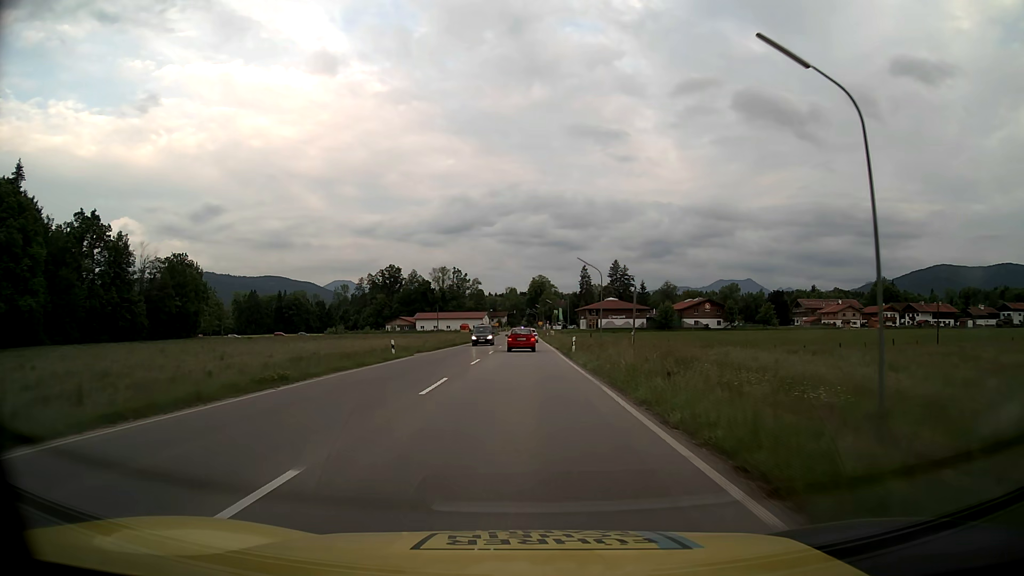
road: primary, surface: asphalt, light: Day
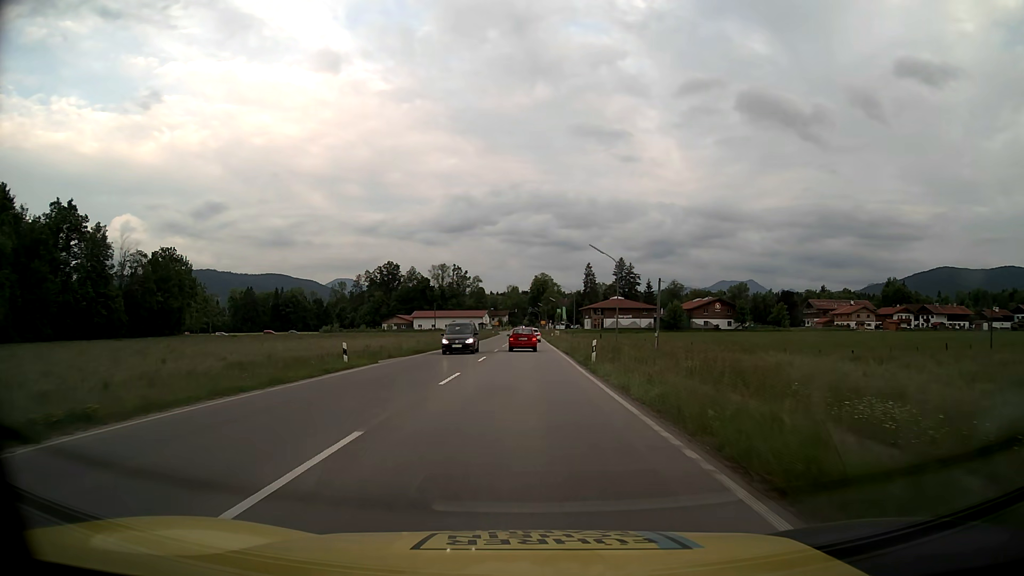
(0.0, +9.6) m; 0°
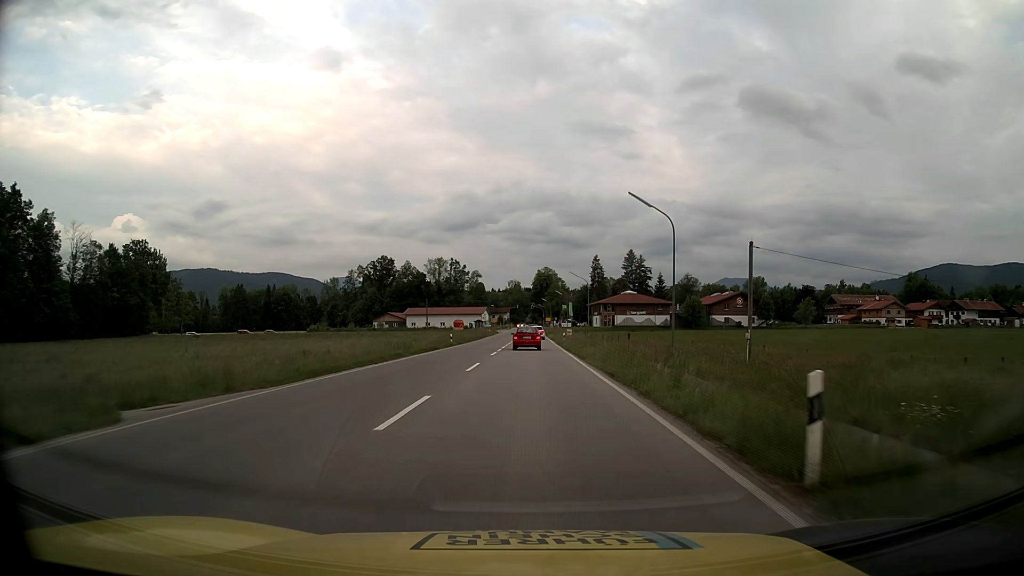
(0.0, +19.4) m; 0°
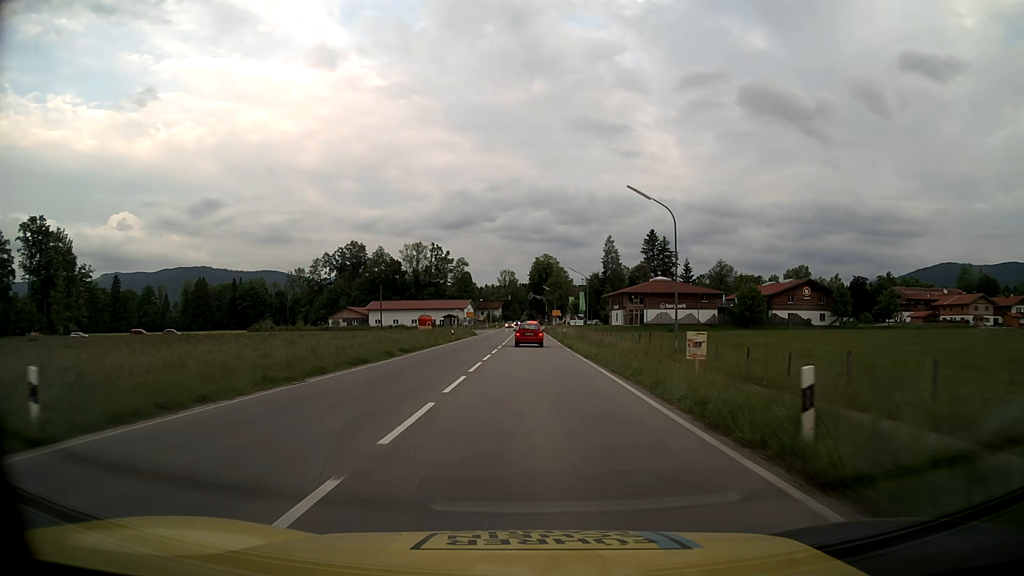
(+0.1, +49.1) m; 0°
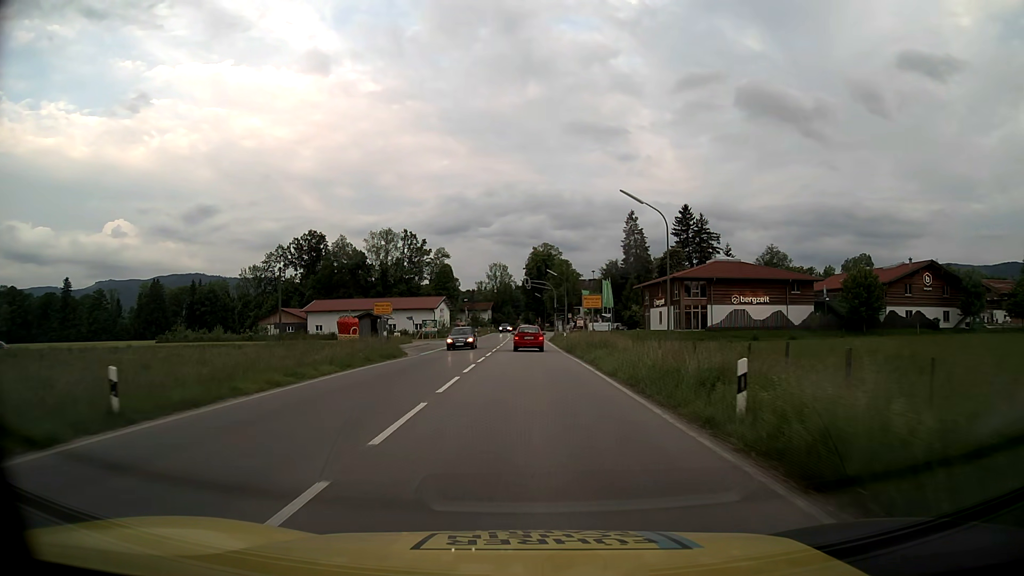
(+0.1, +47.8) m; 0°
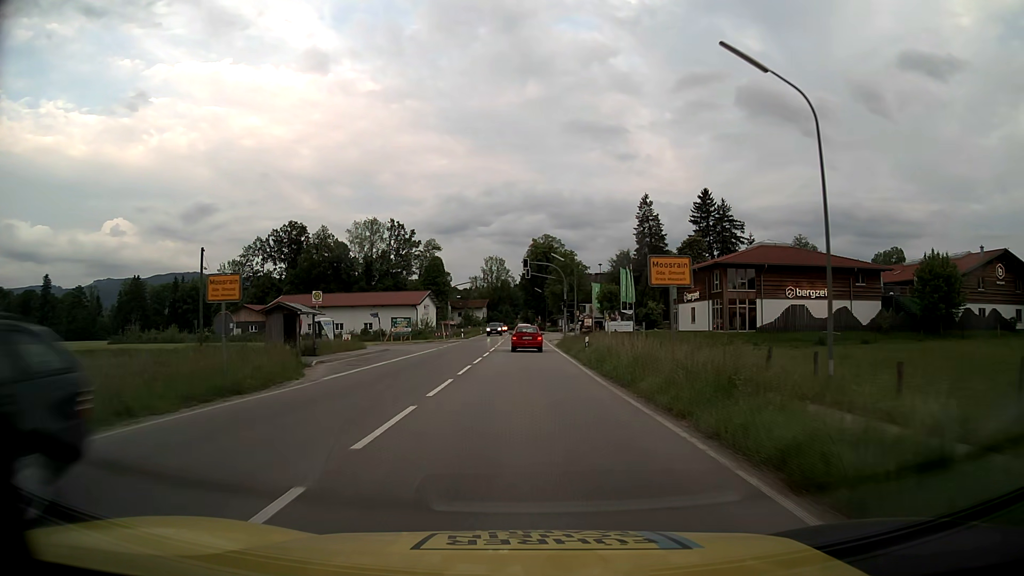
(0.0, +18.1) m; 0°
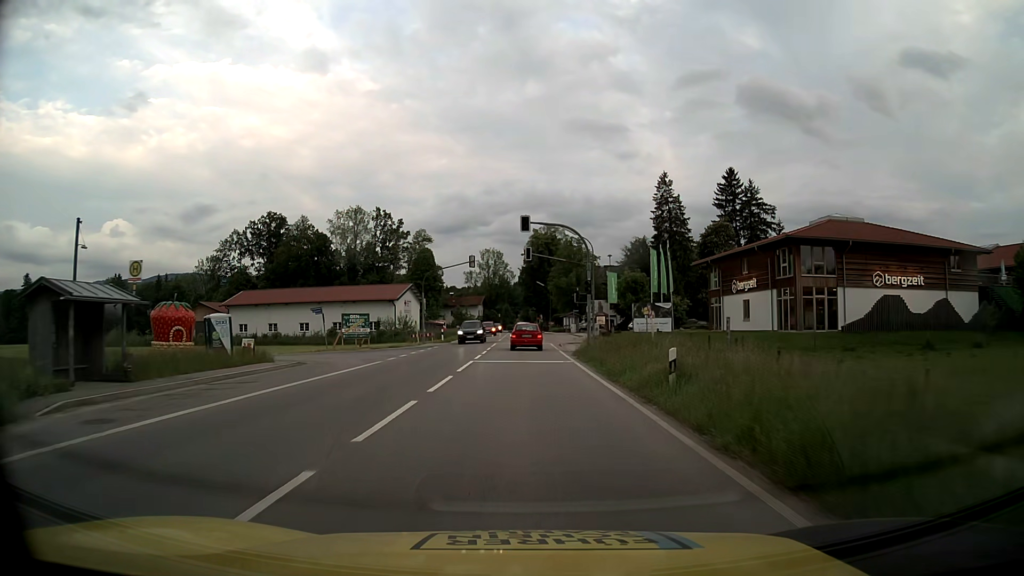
(0.0, +17.5) m; 0°
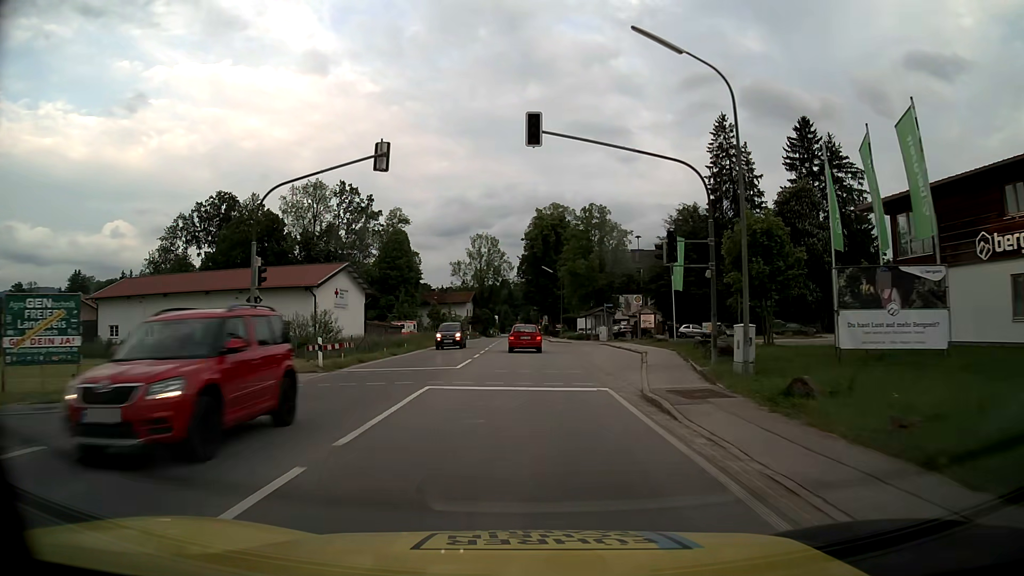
(-0.1, +33.2) m; 0°
